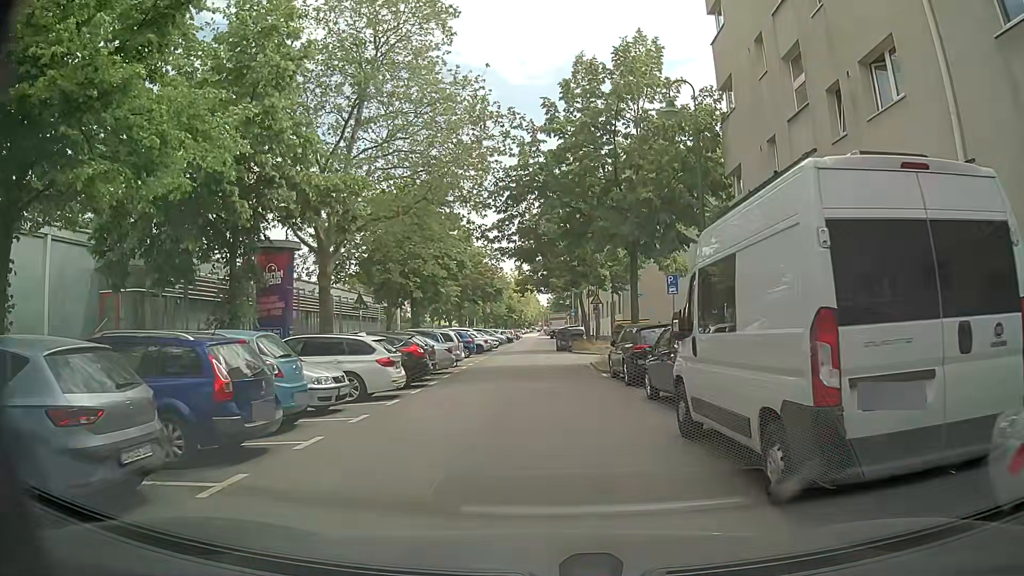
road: residential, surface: asphalt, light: Day
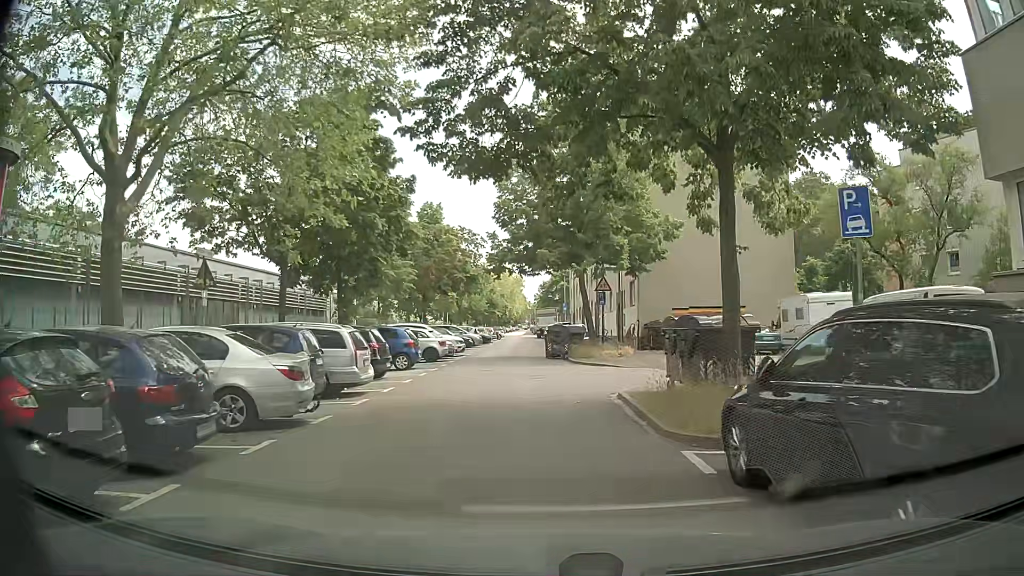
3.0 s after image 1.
(+0.6, +13.6) m; +2°
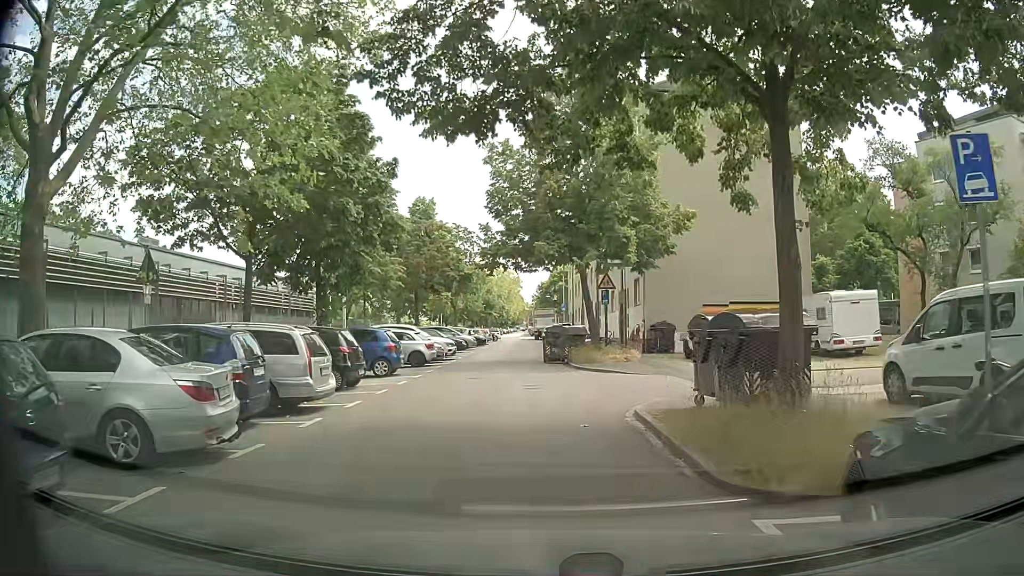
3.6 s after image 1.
(+0.1, +2.7) m; 0°
